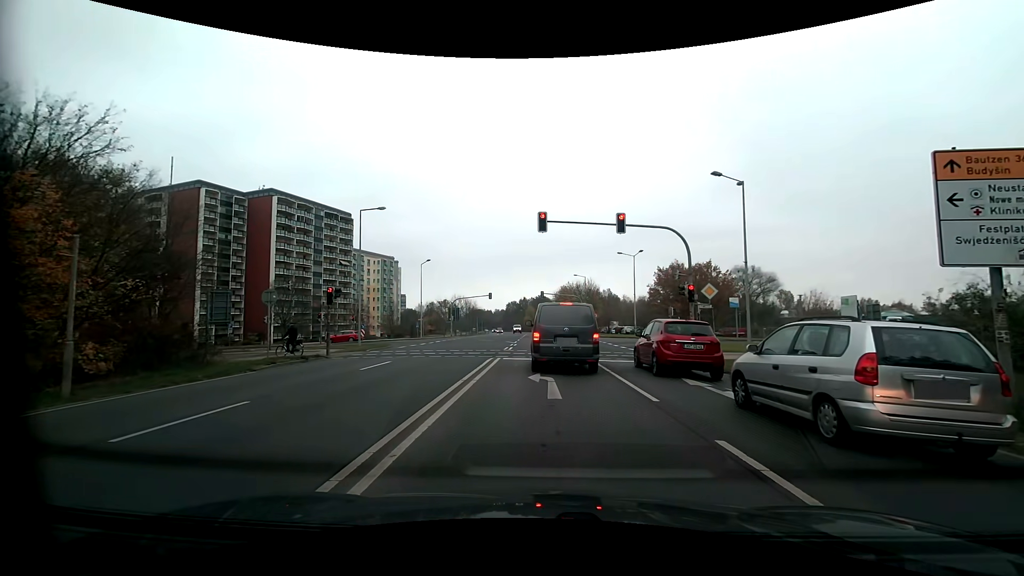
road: secondary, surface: asphalt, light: Day
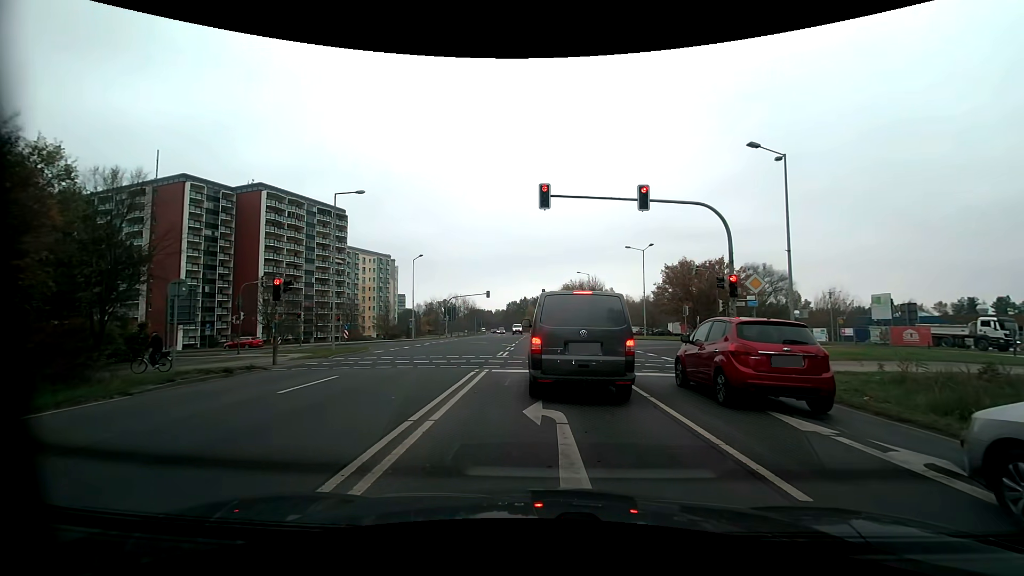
(0.0, +4.8) m; +1°
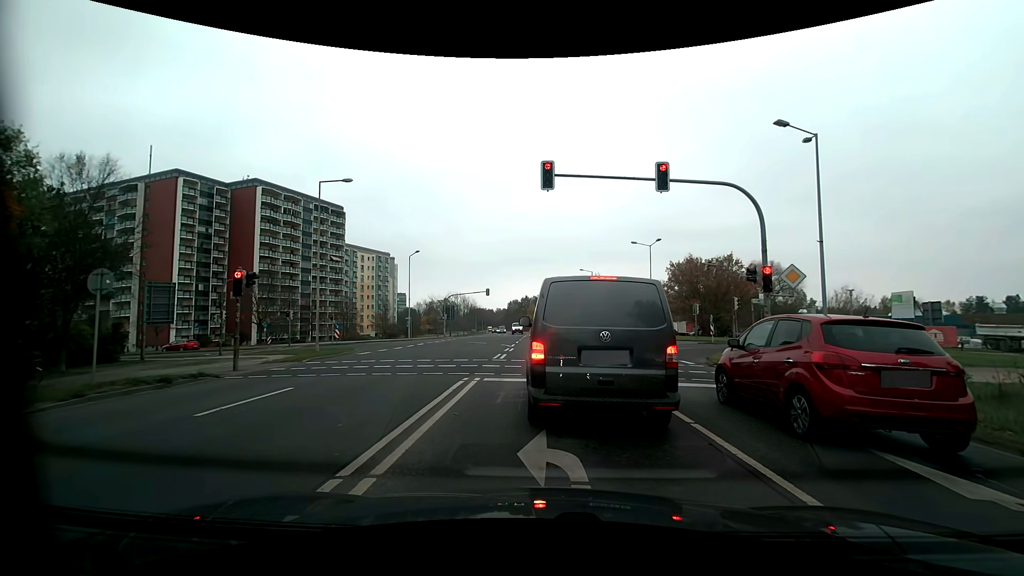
(-0.1, +2.4) m; -1°
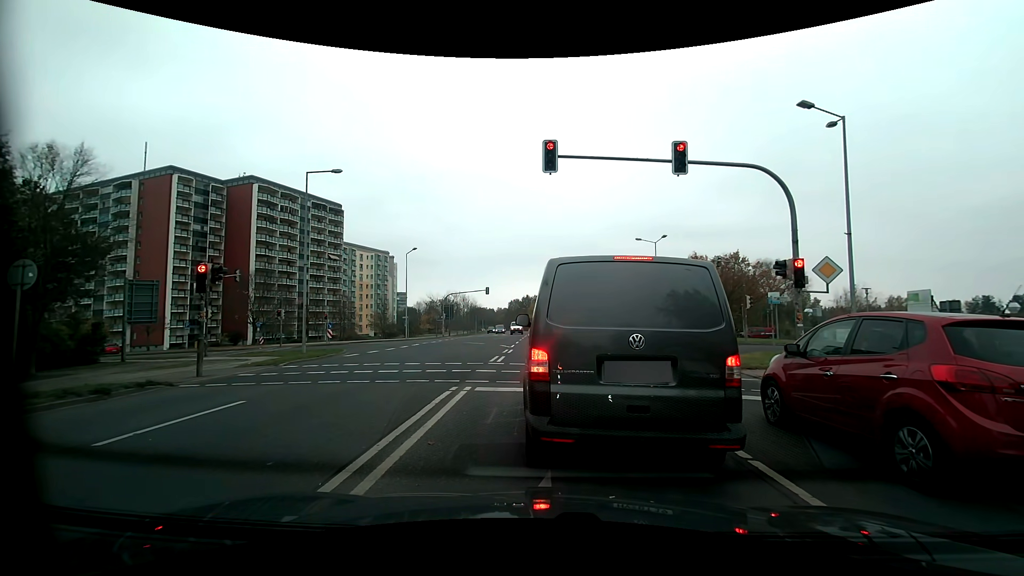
(0.0, +1.7) m; 0°
(0, +10) (0, +20) (0, +30) (-3, +40) (-10, +46) (-19, +50) (-29, +53) (-39, +55) (-48, +58) (-58, +61) m
